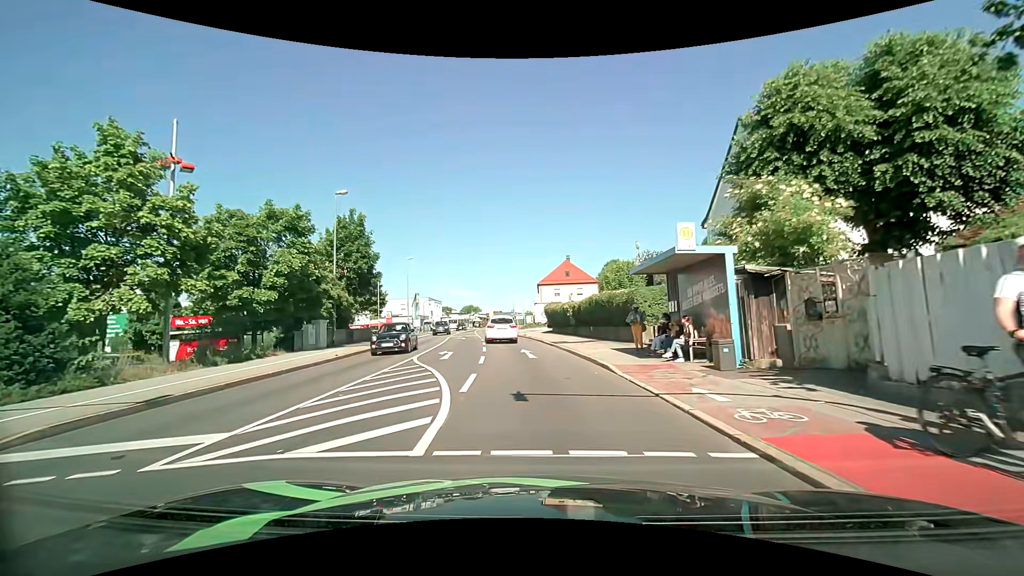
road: tertiary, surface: asphalt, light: Day
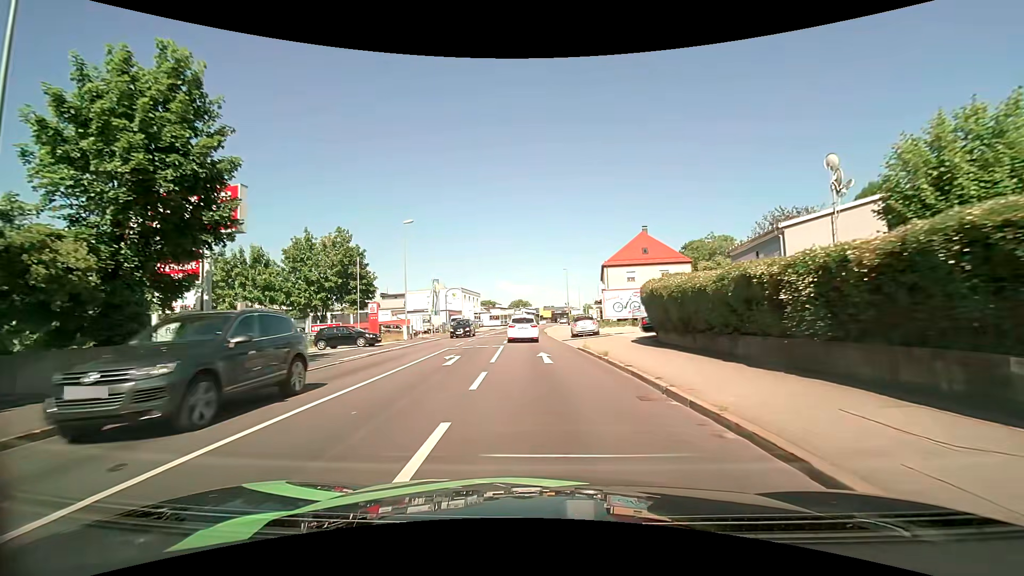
(-1.3, +24.3) m; -6°
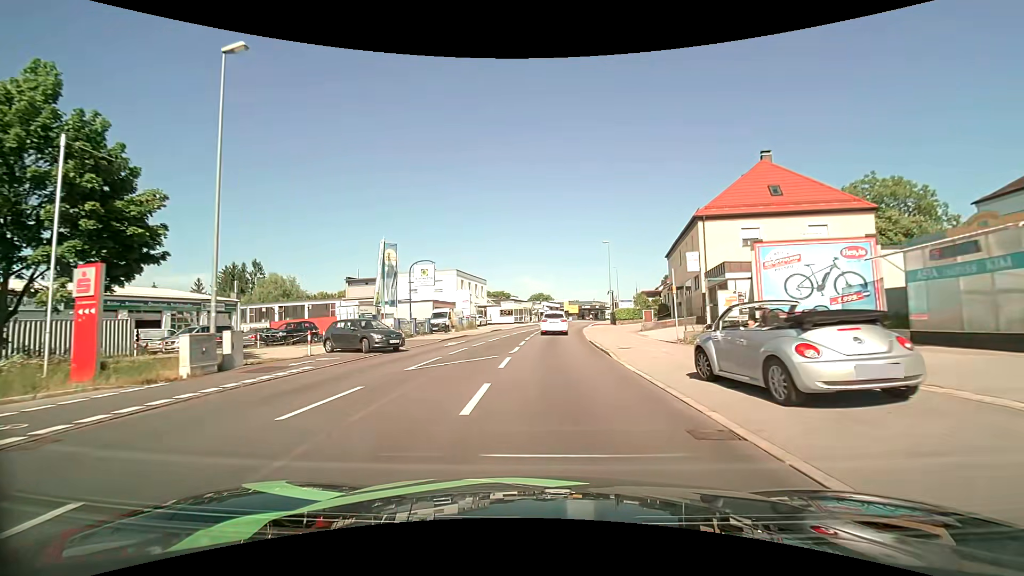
(-0.7, +27.9) m; -2°
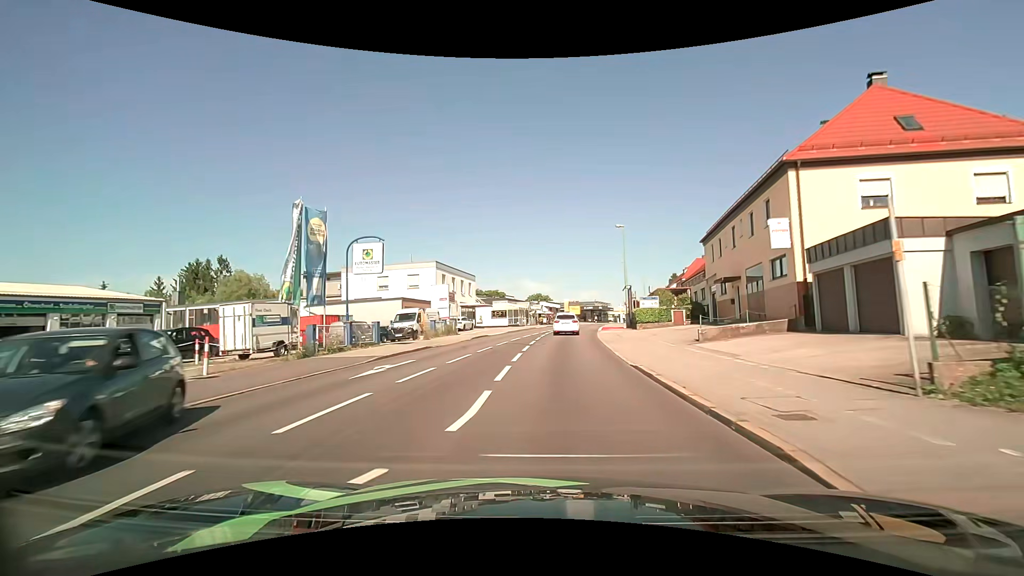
(+0.1, +12.0) m; +1°
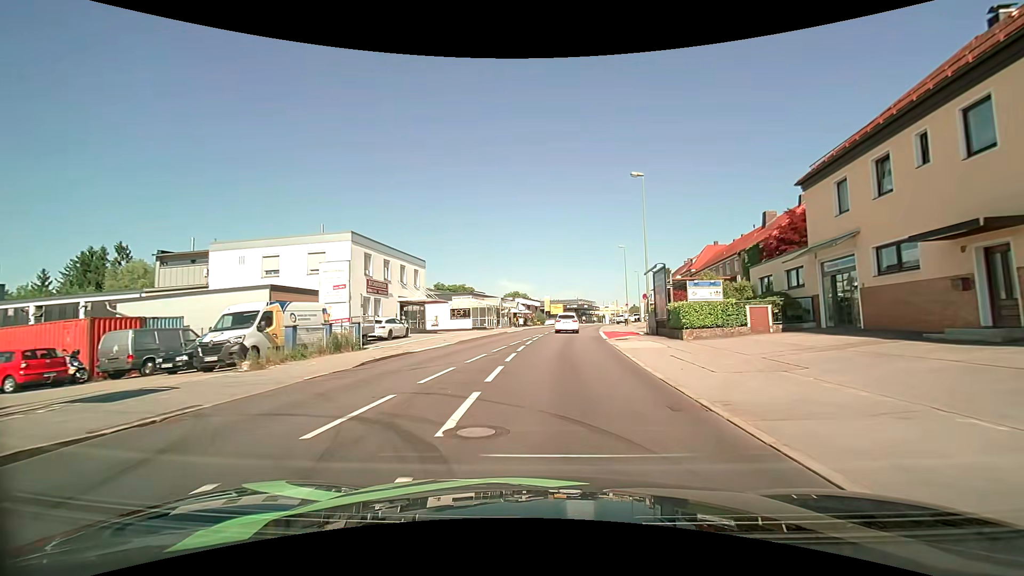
(+0.4, +18.5) m; +2°
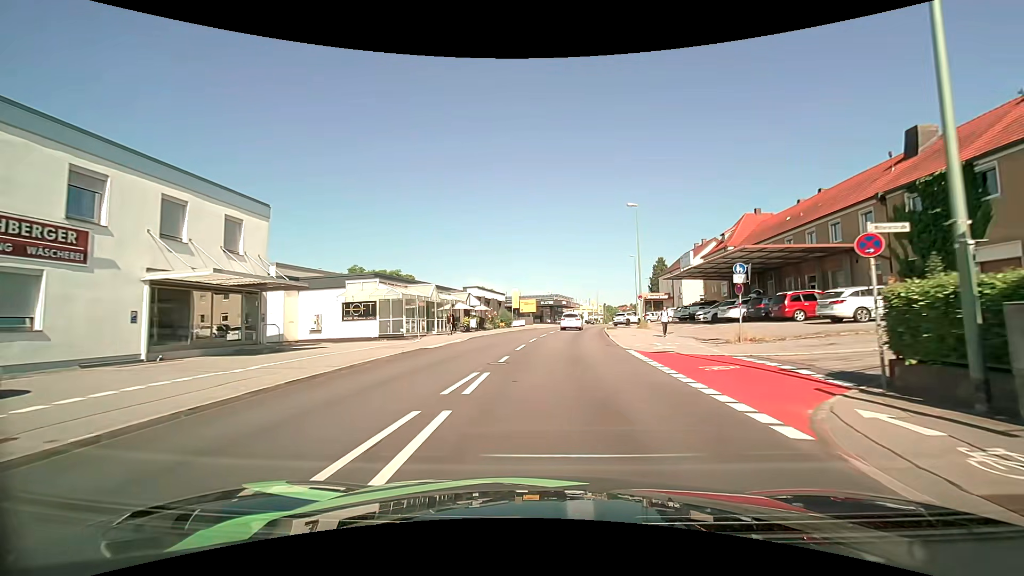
(+0.7, +24.5) m; +3°
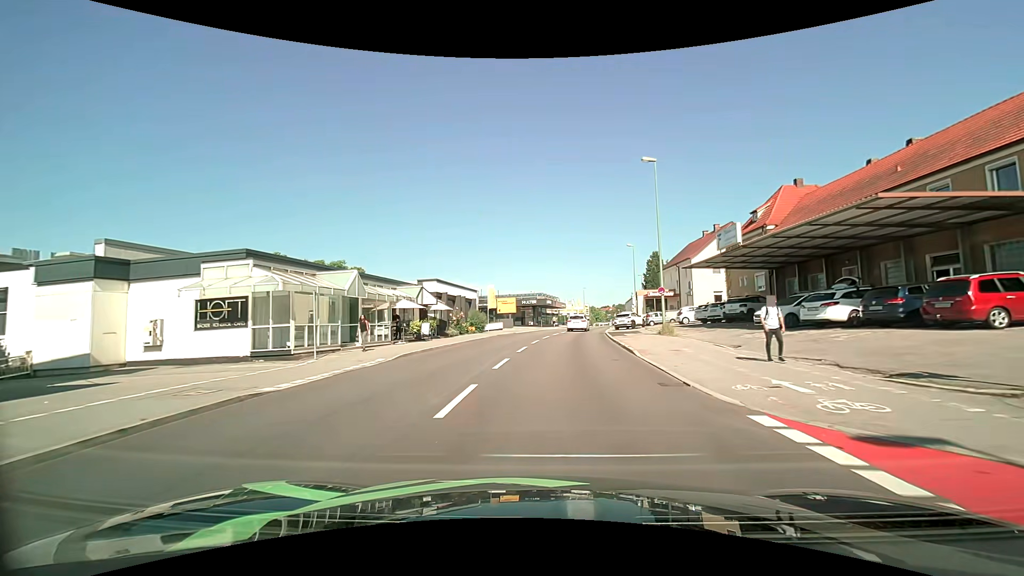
(+0.2, +12.4) m; +2°
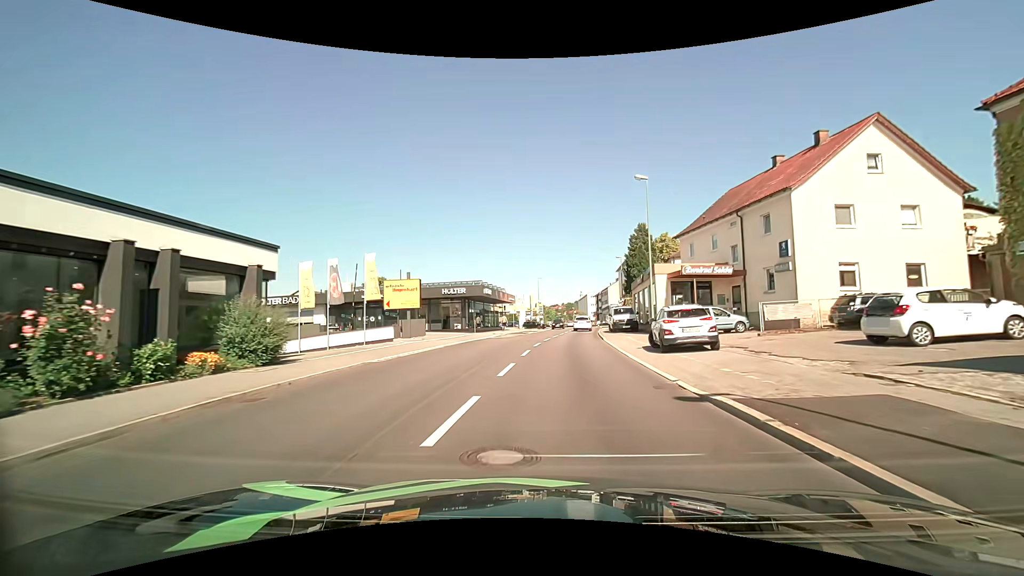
(+1.7, +31.3) m; +6°
(0, +10) (+1, +20) (+1, +30) (+2, +40) (+4, +50) (+5, +60) (+6, +70) (+7, +80) (+14, +87) (+23, +87) m
